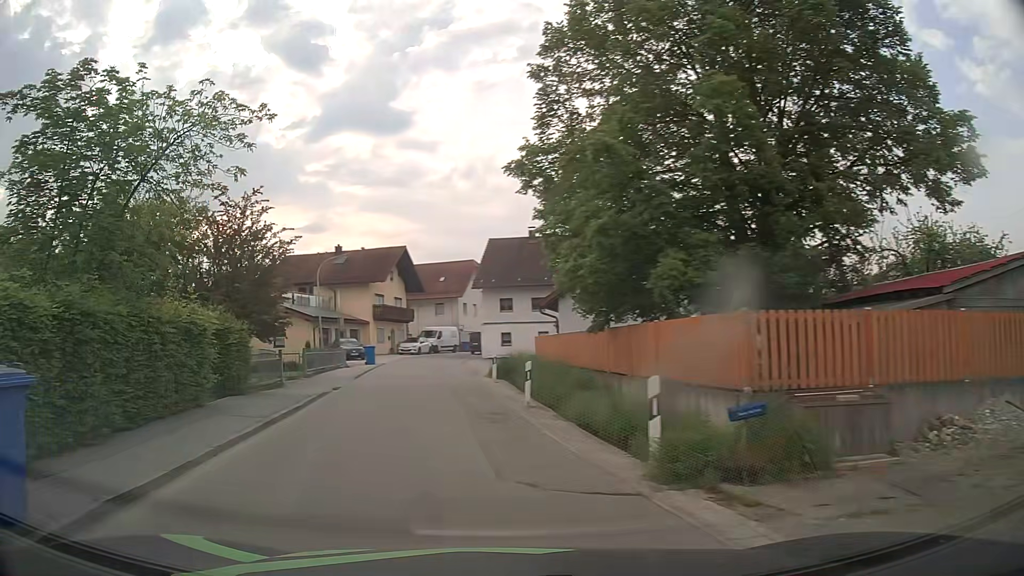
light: Day
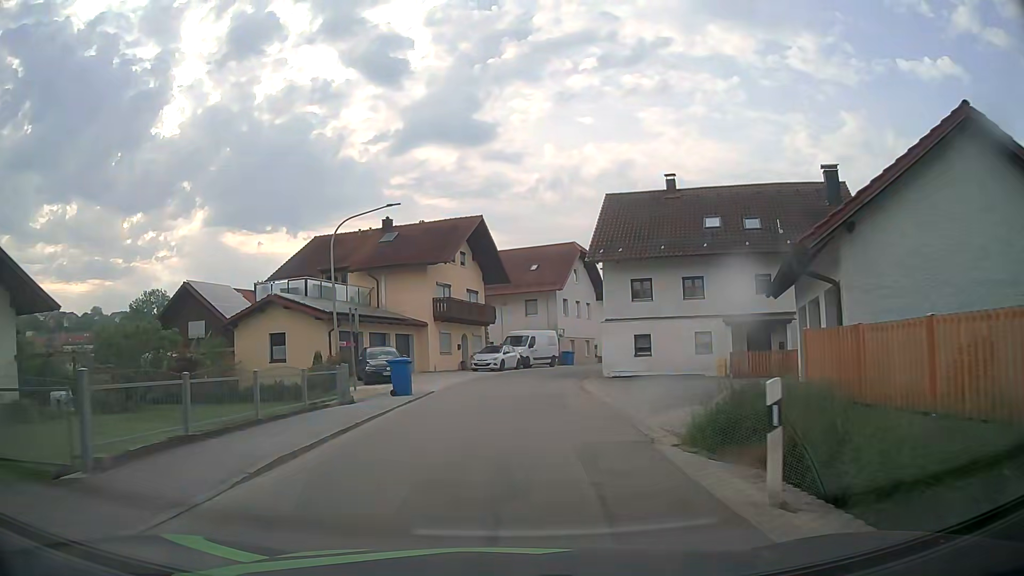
(-1.9, +18.9) m; -7°
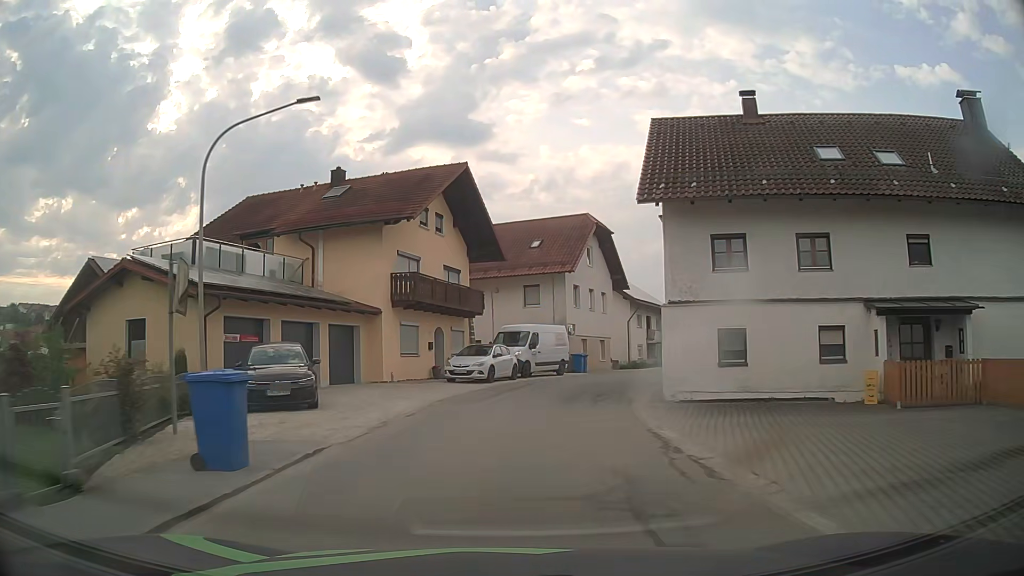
(-0.1, +12.5) m; 0°
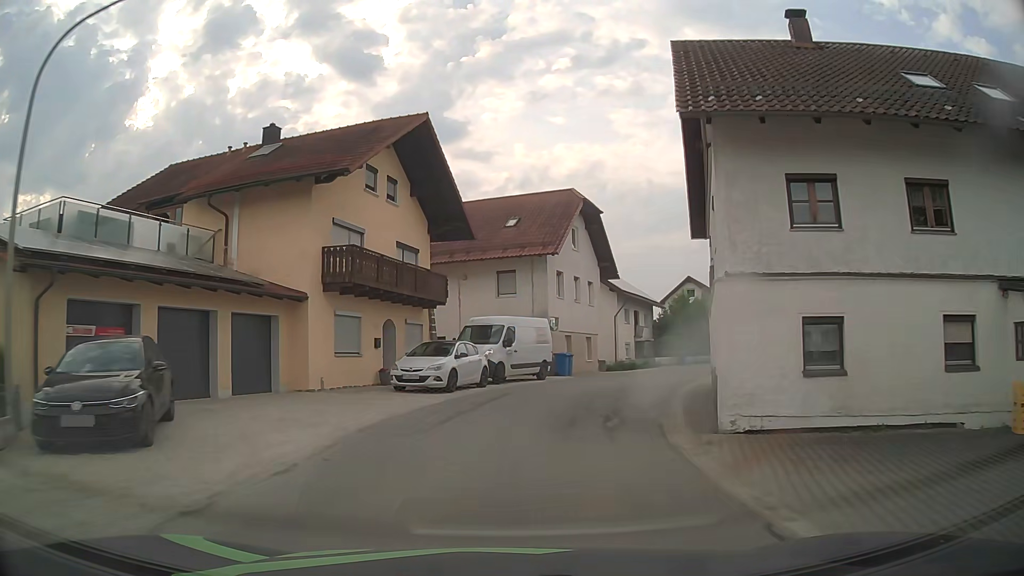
(+0.1, +6.4) m; +2°
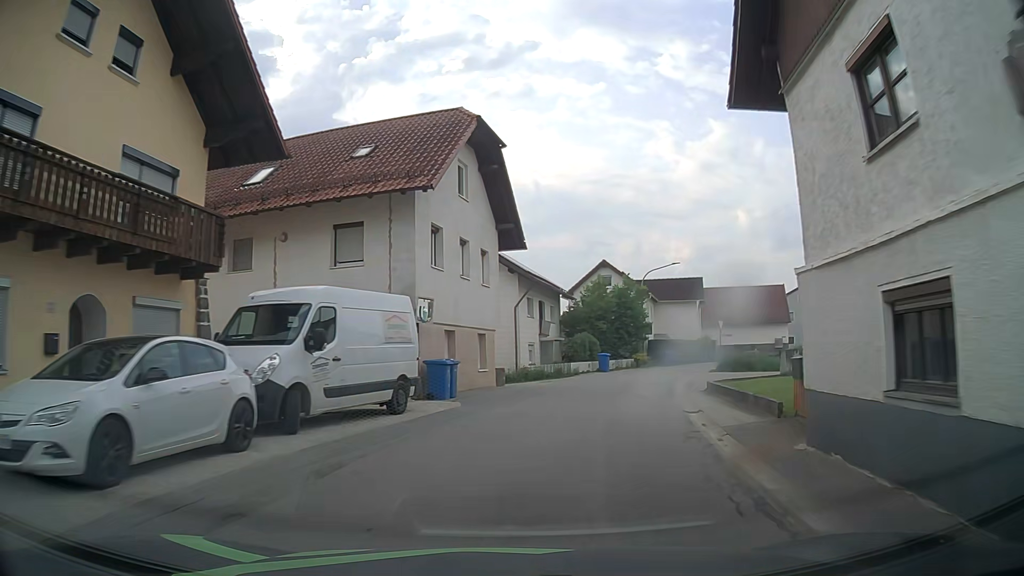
(+1.0, +13.0) m; +10°
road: tertiary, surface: asphalt
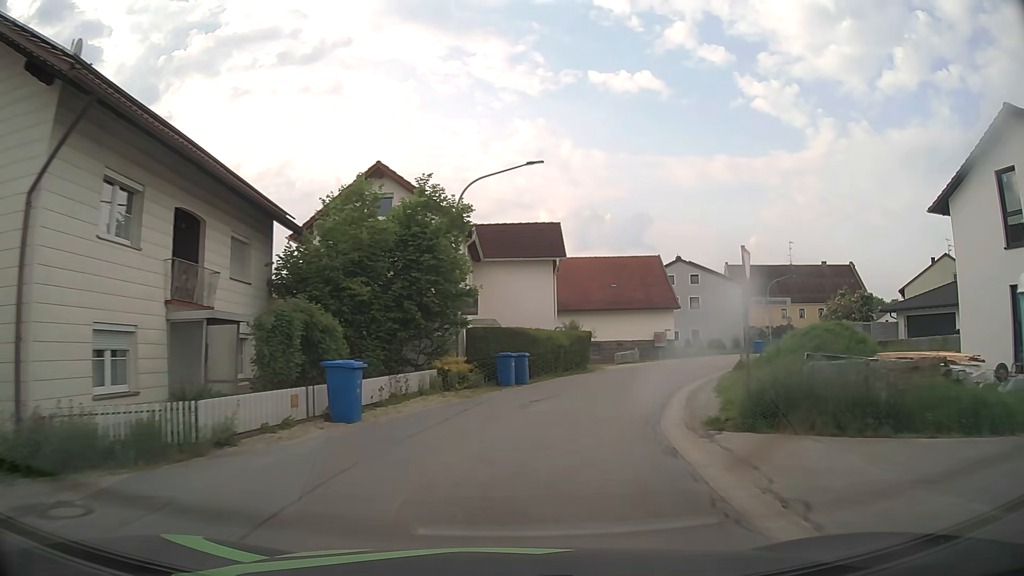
(+4.7, +26.6) m; +18°
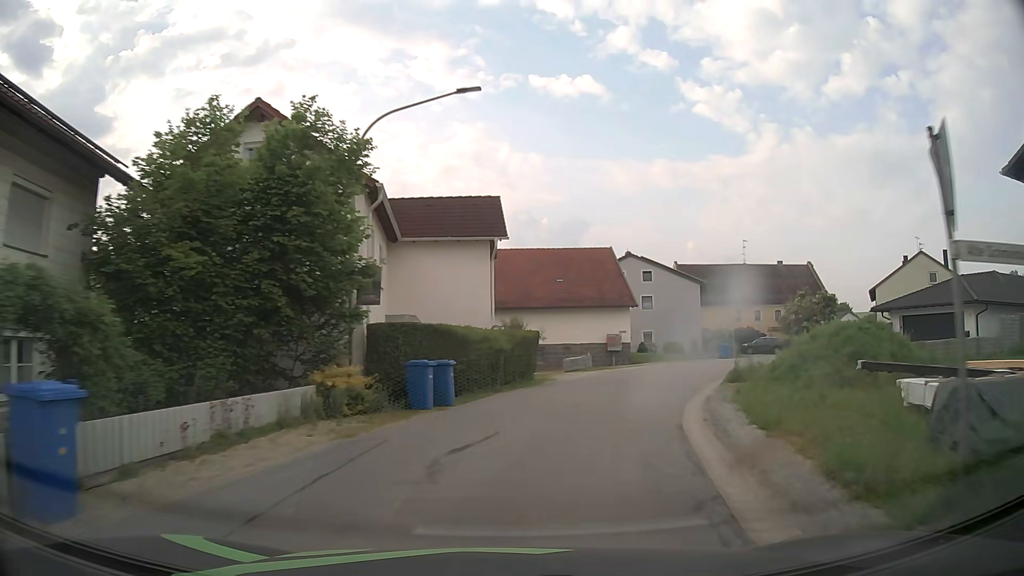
(+0.2, +7.0) m; +5°
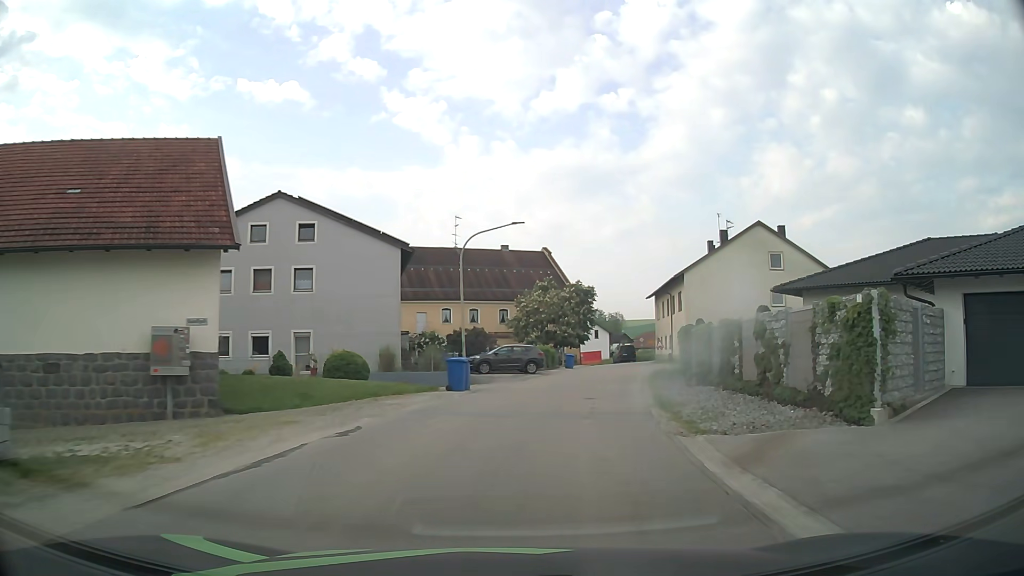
(+6.7, +27.5) m; +27°
(+1, +10) (+2, +20) (+4, +30) (+6, +39) (+8, +49) (+11, +59) (+12, +69) (+12, +79) (+9, +88) (+4, +97) m
